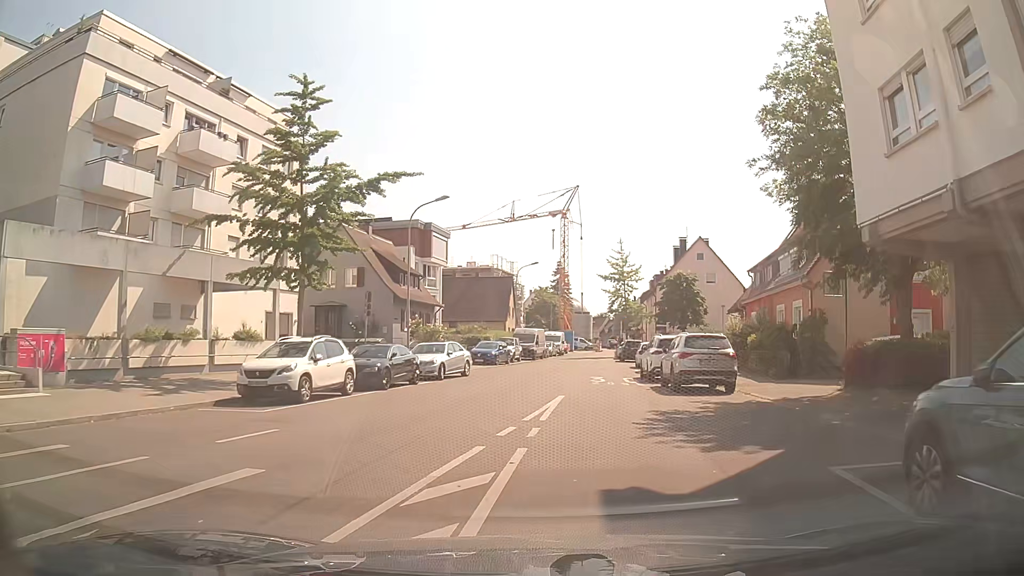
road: residential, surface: asphalt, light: Day
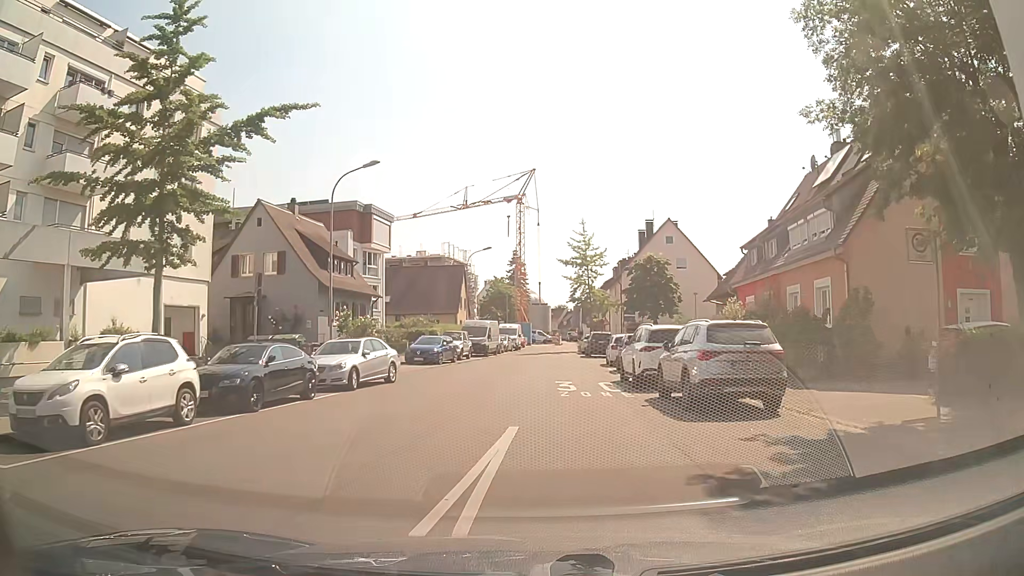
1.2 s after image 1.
(+0.2, +6.9) m; +3°
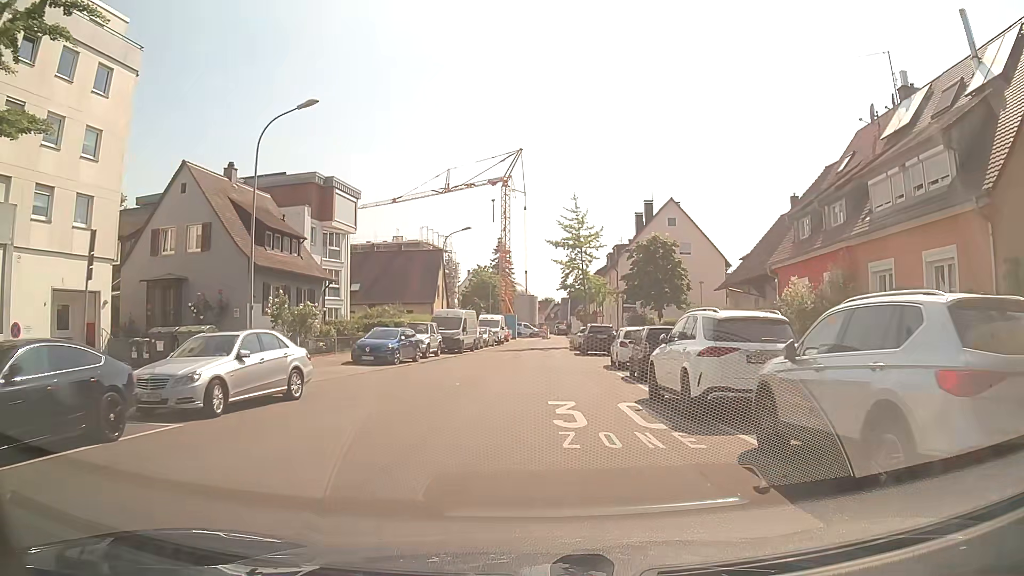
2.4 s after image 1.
(0.0, +7.9) m; -1°
